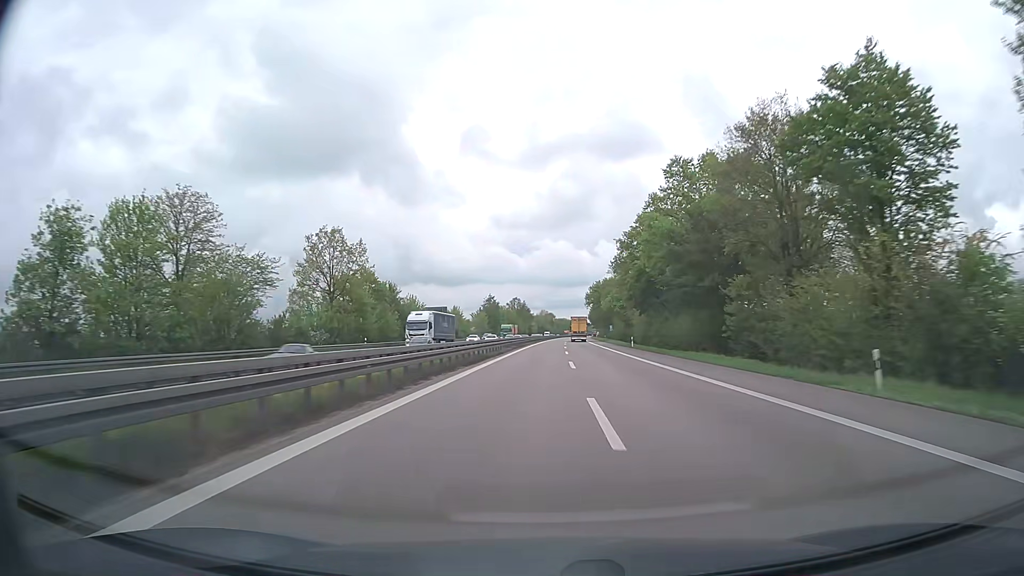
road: trunk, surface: asphalt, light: Day
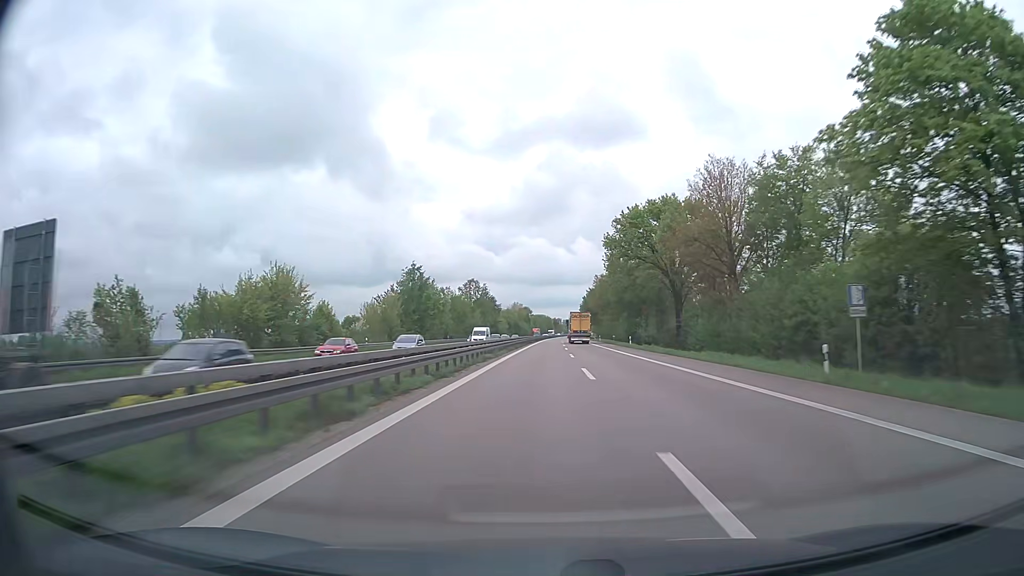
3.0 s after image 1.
(+2.0, +96.9) m; +2°
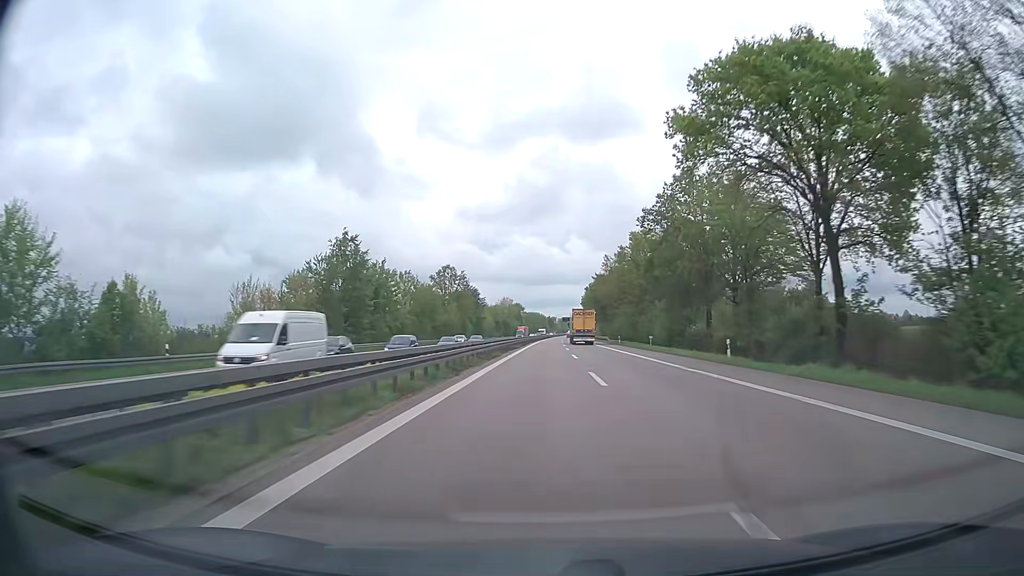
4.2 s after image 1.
(+0.1, +38.8) m; 0°
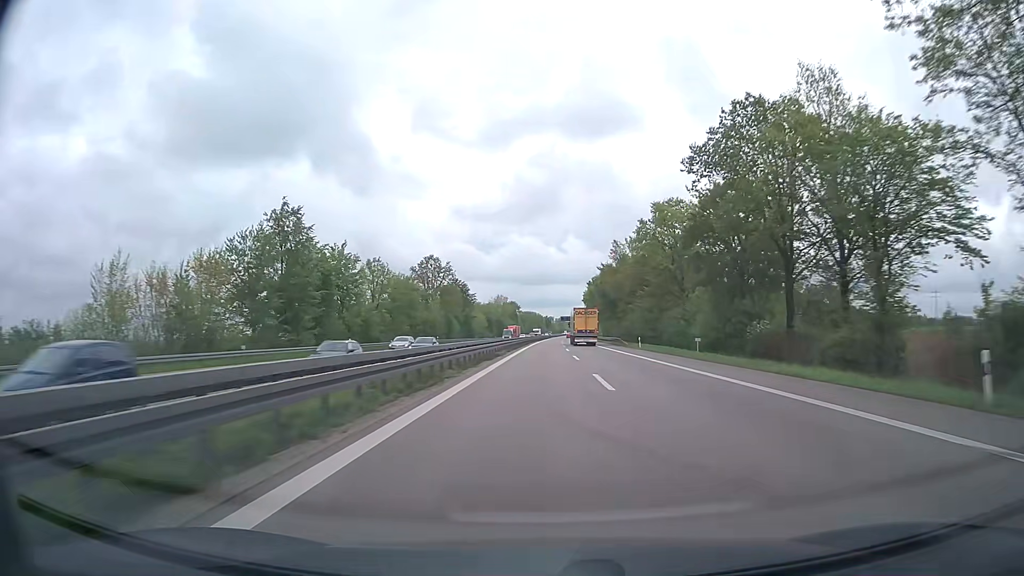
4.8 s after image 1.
(0.0, +19.4) m; 0°
(0, +10) (0, +20) (0, +30) (0, +40) (0, +50) (+1, +60) (+1, +70) (+1, +80) (+1, +90) (+1, +100) m
